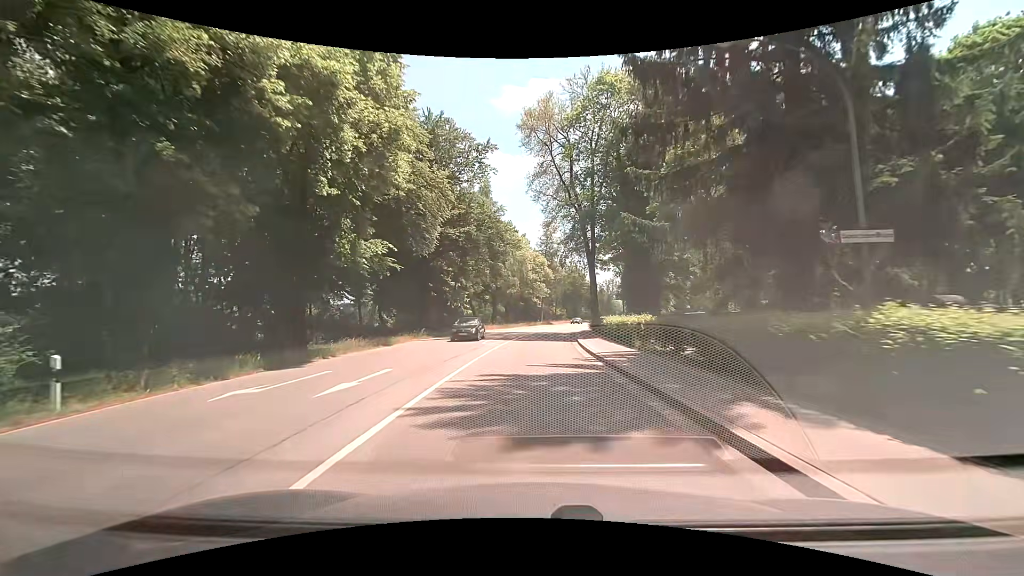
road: secondary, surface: asphalt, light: Day
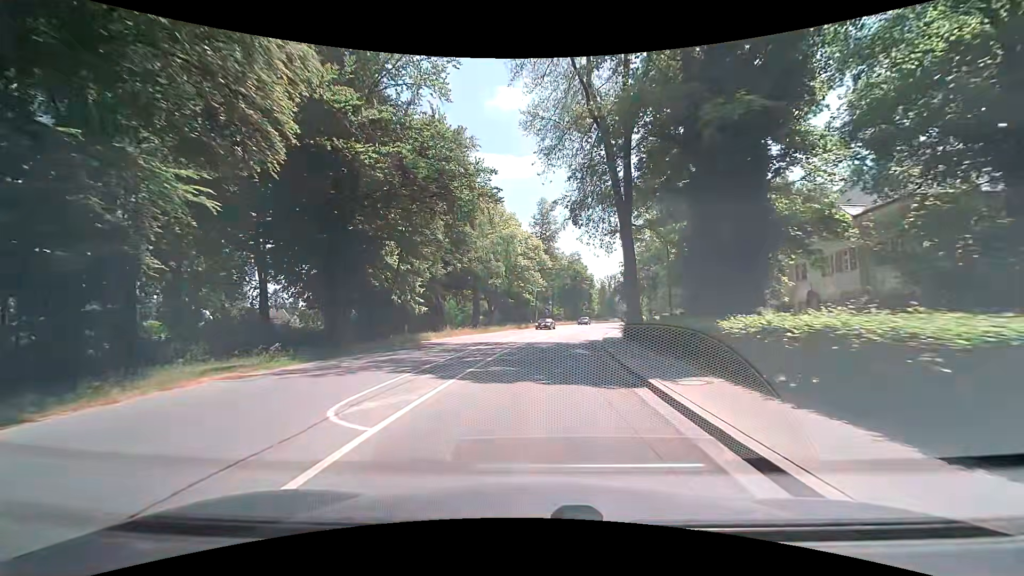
(+0.1, +19.8) m; 0°
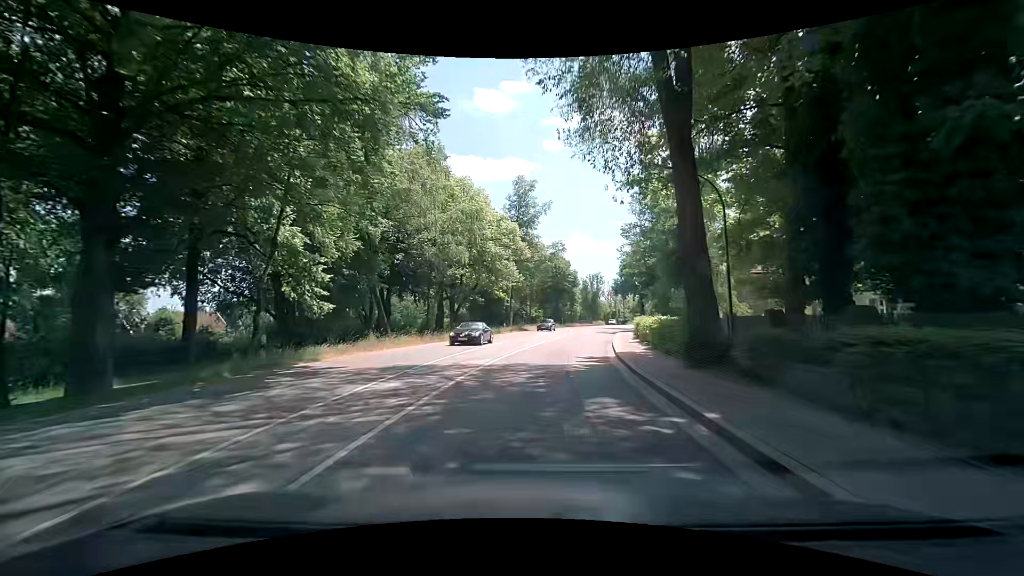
(+0.4, +12.8) m; +3°
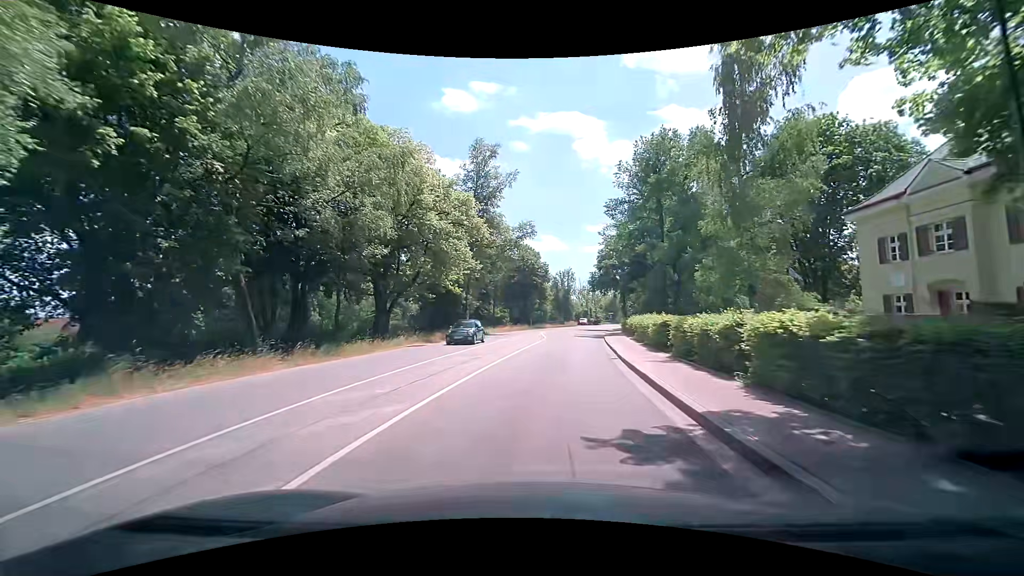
(+0.4, +12.8) m; +4°
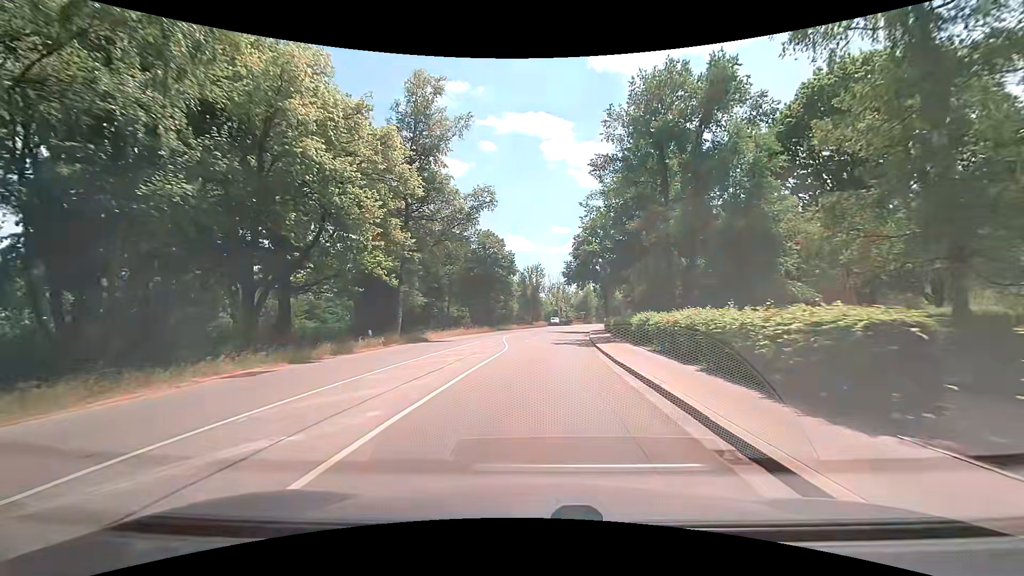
(+0.4, +13.2) m; +3°
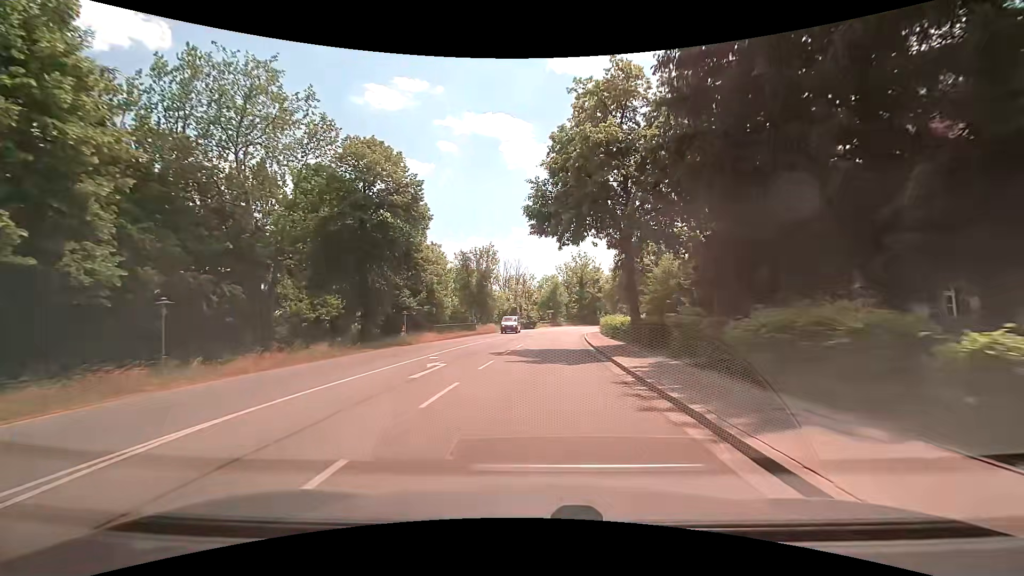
(+1.8, +34.6) m; +5°
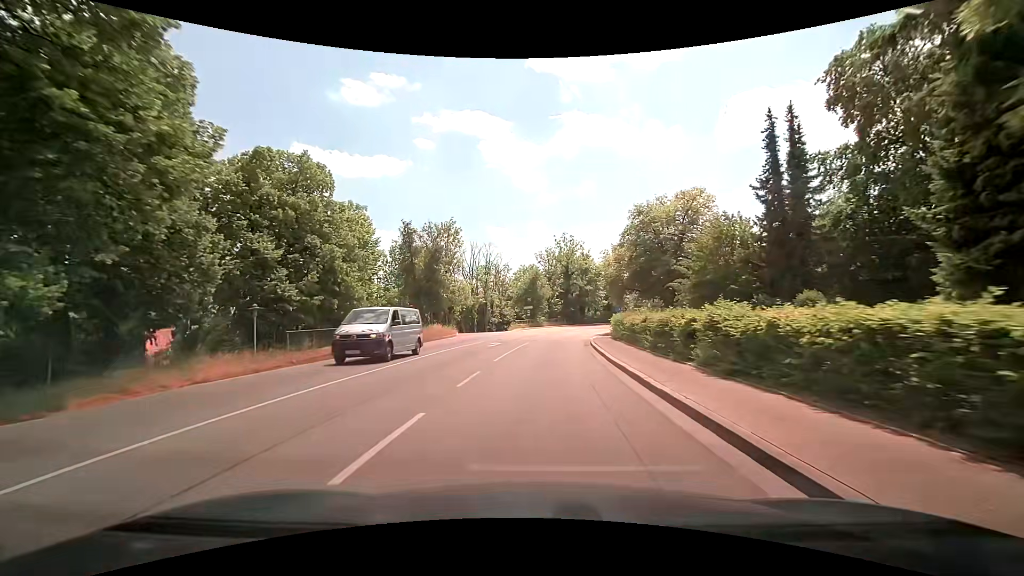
(+0.4, +21.5) m; +2°
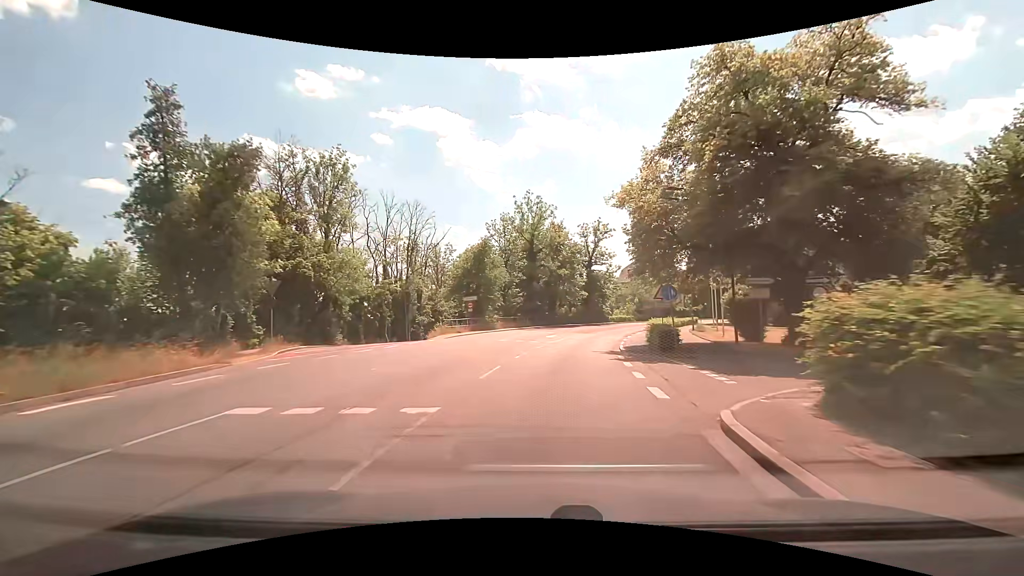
(+1.4, +29.0) m; +5°
(0, +10) (+1, +20) (+3, +30) (+5, +40) (+8, +49) (+12, +58) (+16, +68) (+20, +76) (+25, +85) (+31, +93) m
